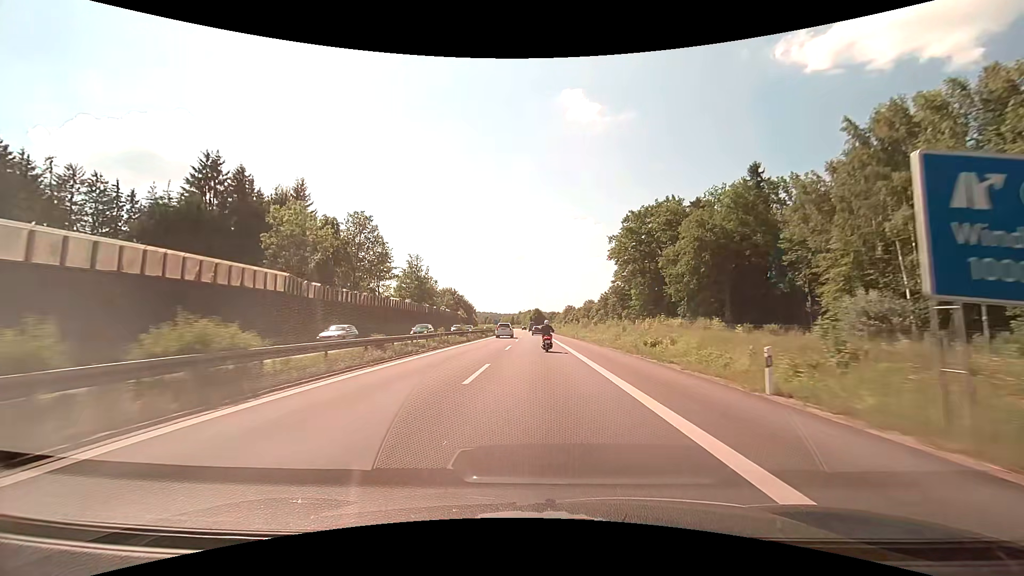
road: motorway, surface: asphalt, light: Day
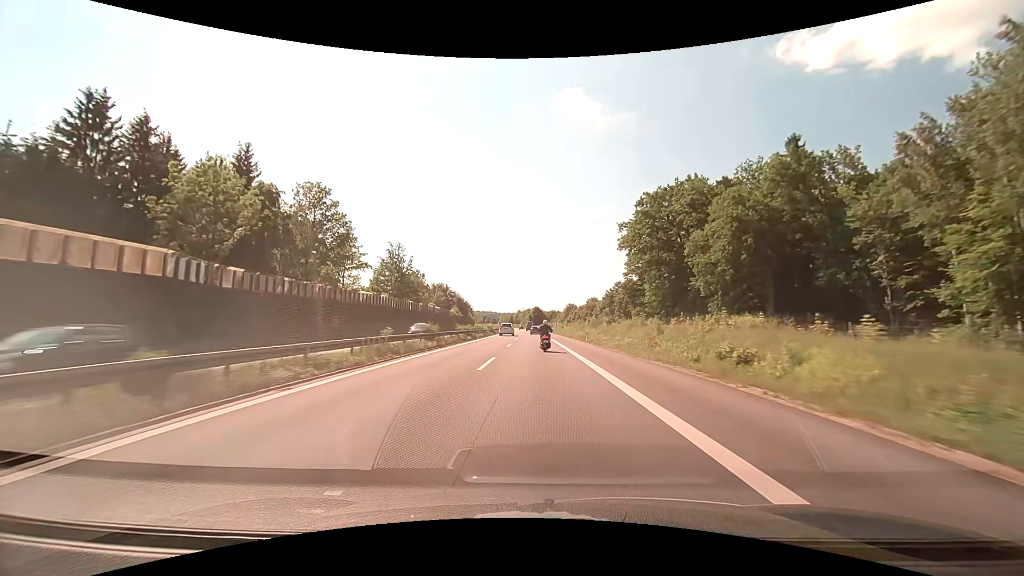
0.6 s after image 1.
(0.0, +13.4) m; 0°
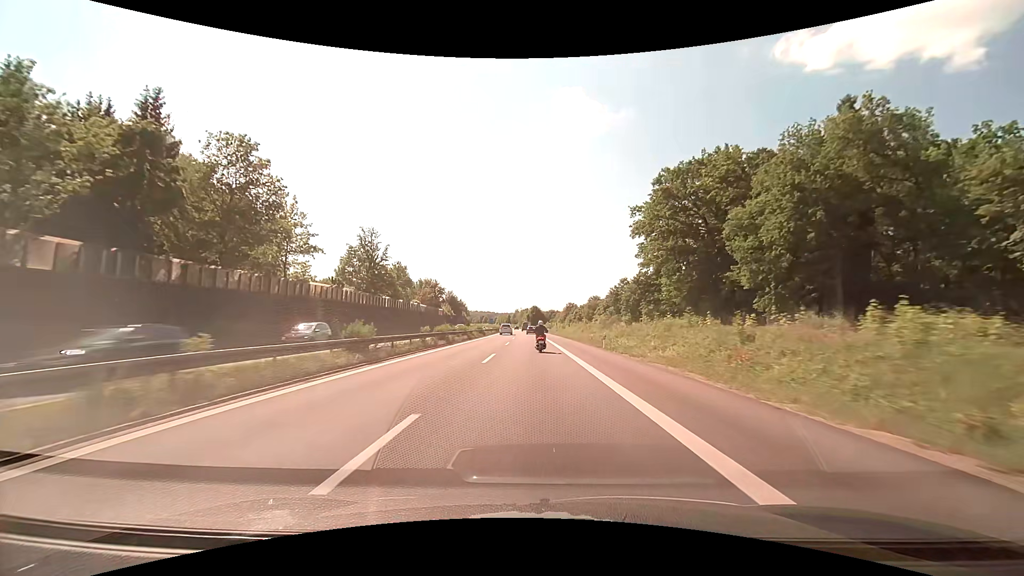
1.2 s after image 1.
(0.0, +13.6) m; 0°
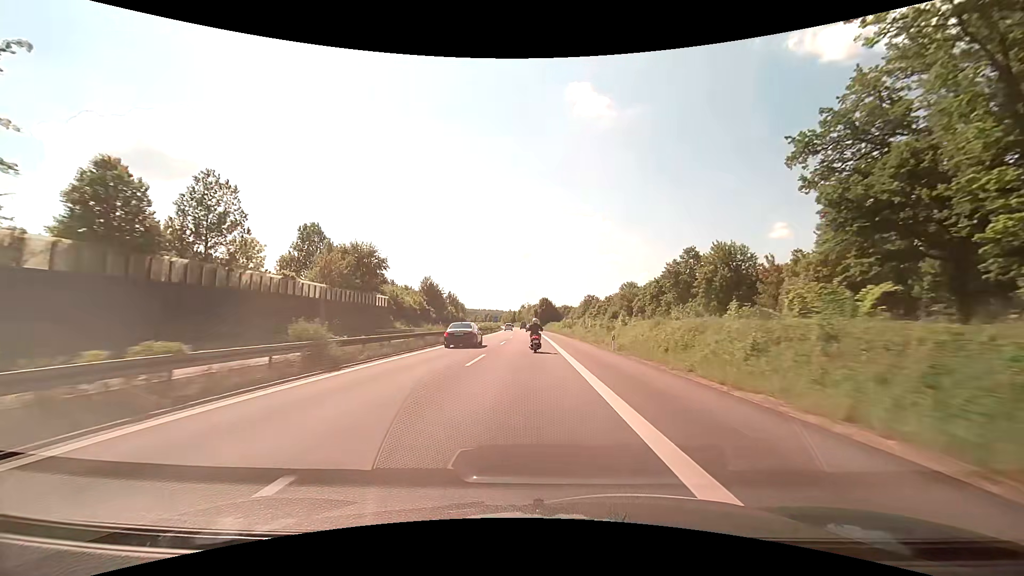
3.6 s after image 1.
(-0.3, +56.0) m; -1°
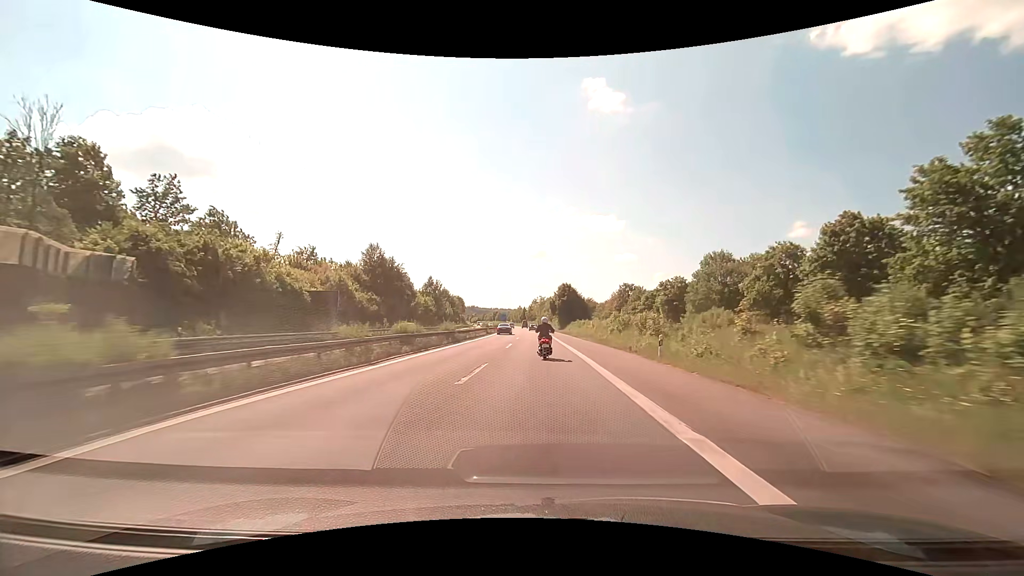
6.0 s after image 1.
(-1.0, +58.3) m; -1°
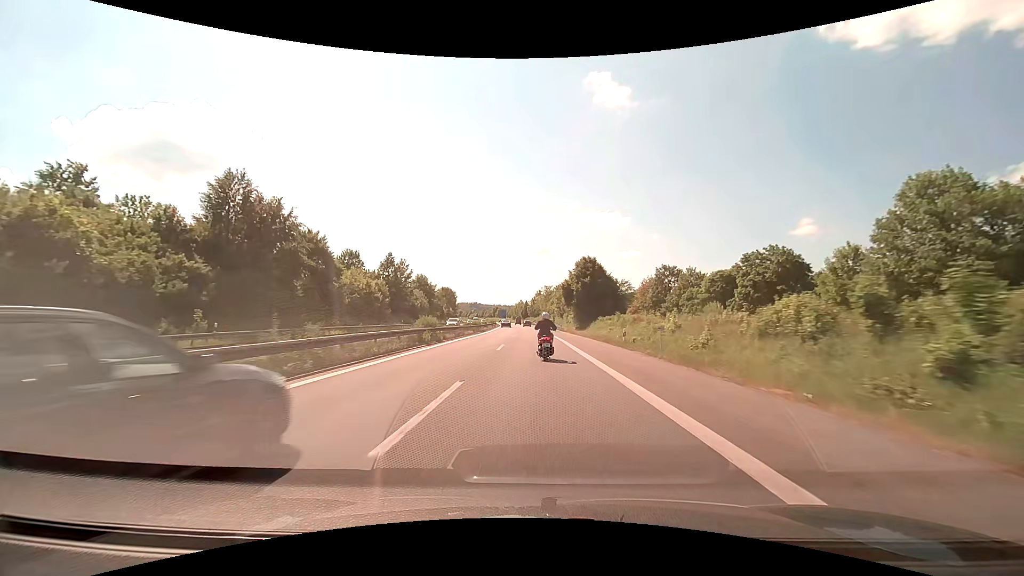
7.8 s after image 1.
(-0.3, +41.9) m; 0°
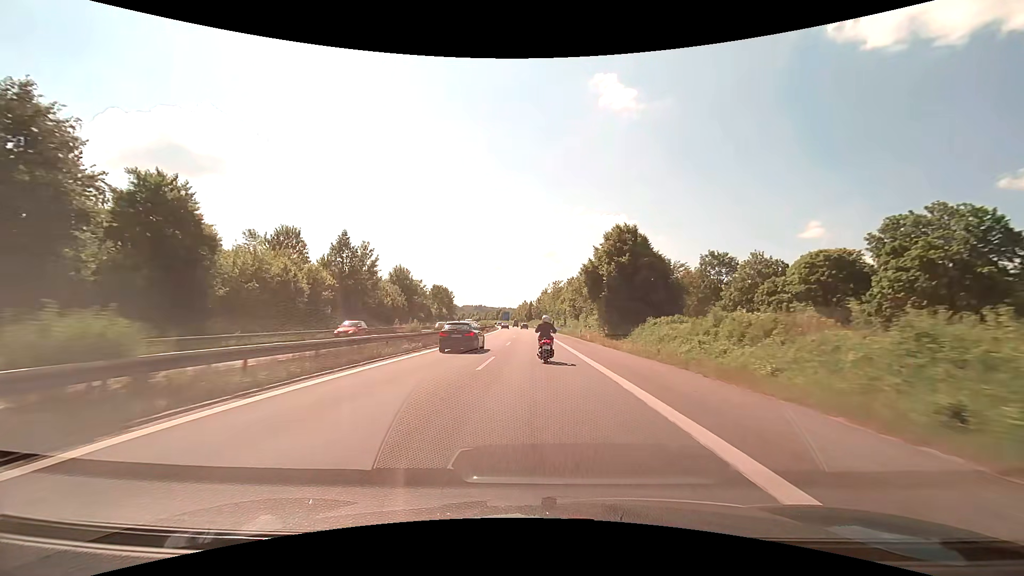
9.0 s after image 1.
(-0.2, +26.1) m; -1°
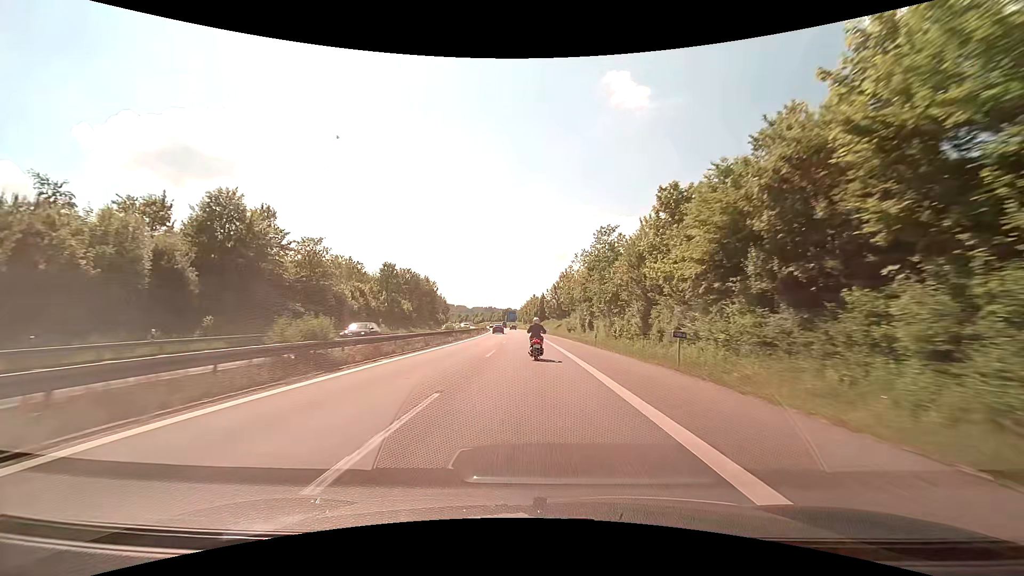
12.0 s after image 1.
(-0.7, +65.0) m; -1°
